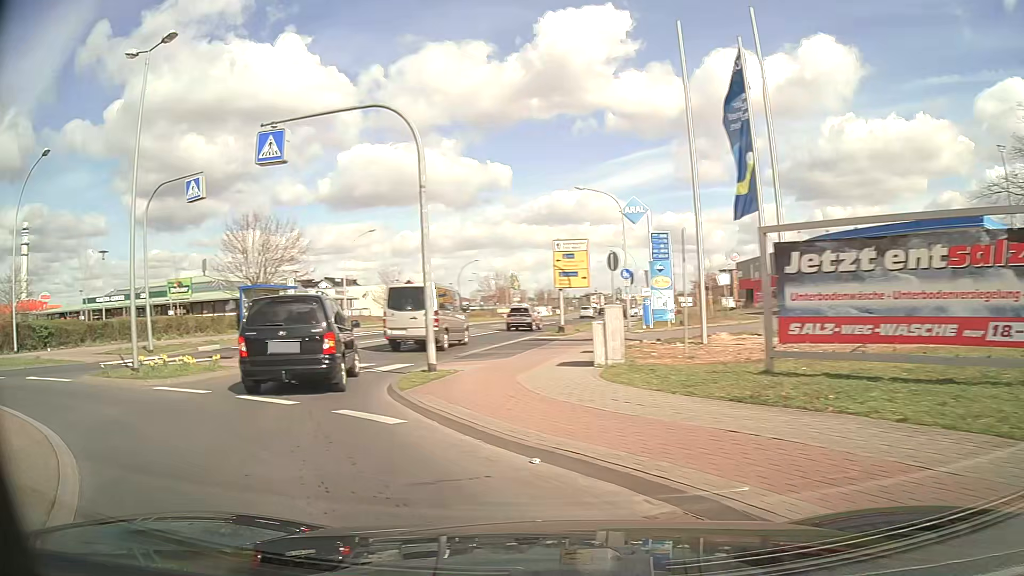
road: tertiary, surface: asphalt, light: Day
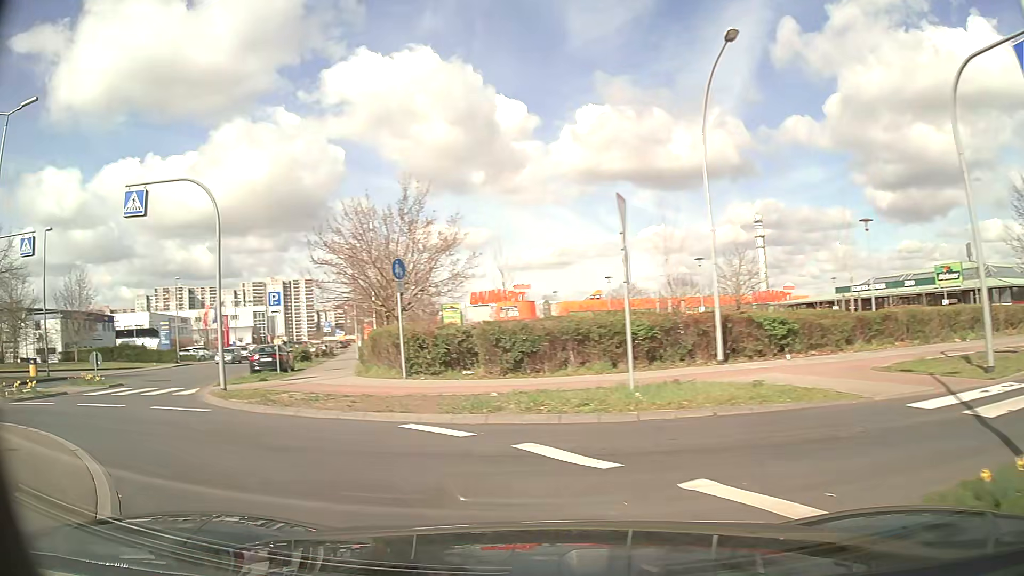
(-6.4, +9.9) m; -64°
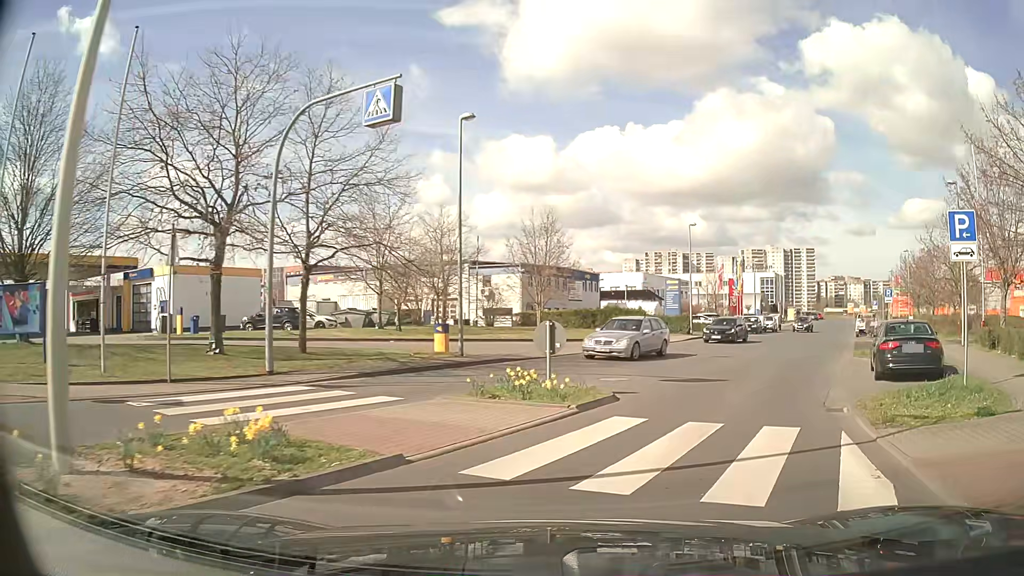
(-8.4, +12.4) m; -44°
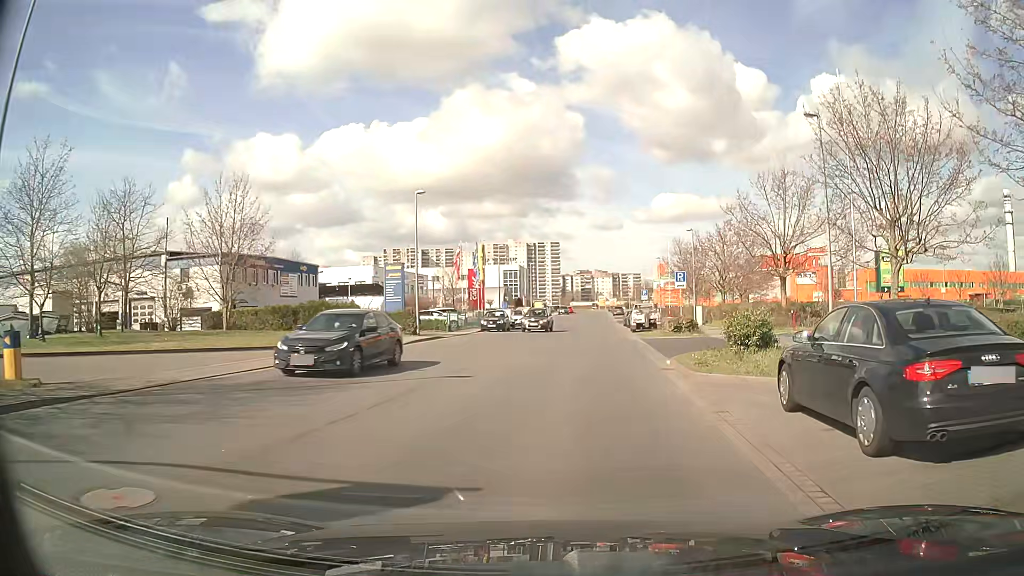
(+2.2, +10.6) m; +21°
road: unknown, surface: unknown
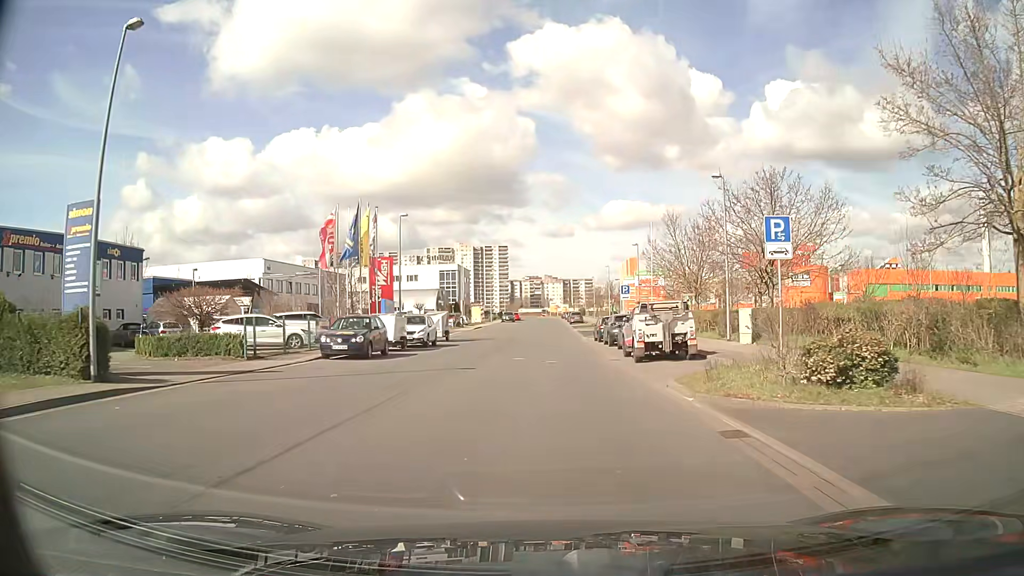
(+1.5, +23.7) m; +4°
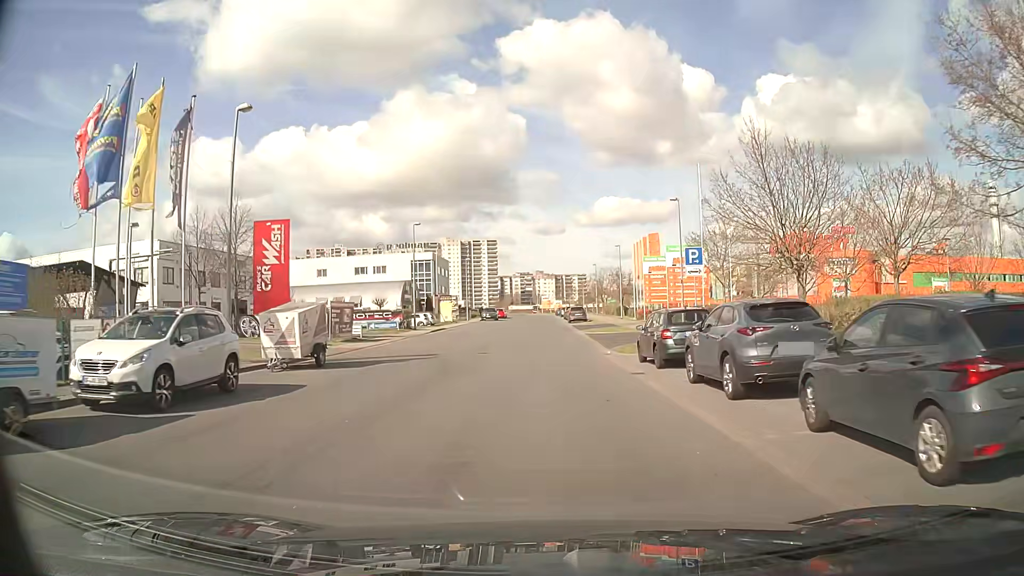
(+0.3, +22.2) m; +1°
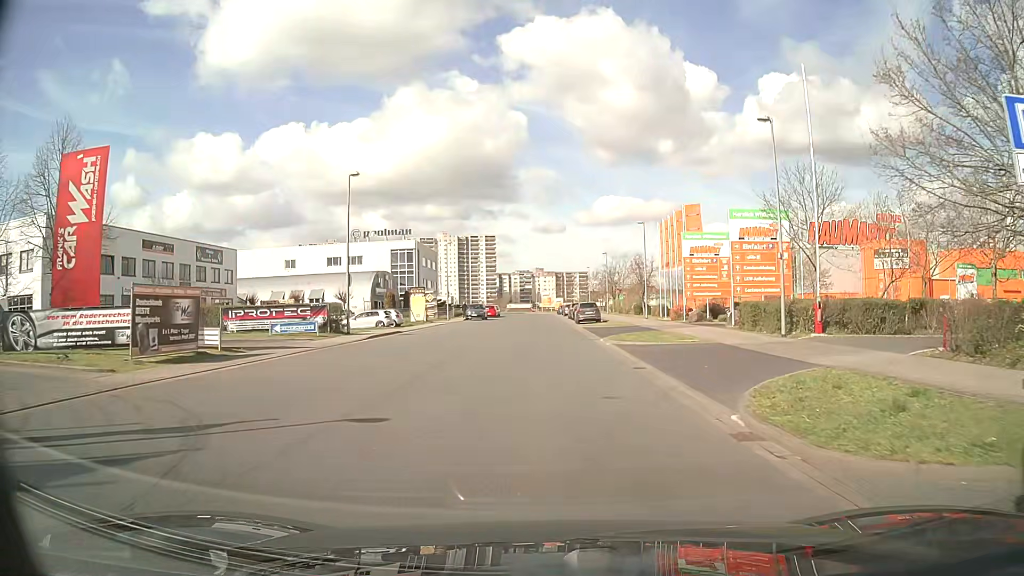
(0.0, +16.5) m; 0°
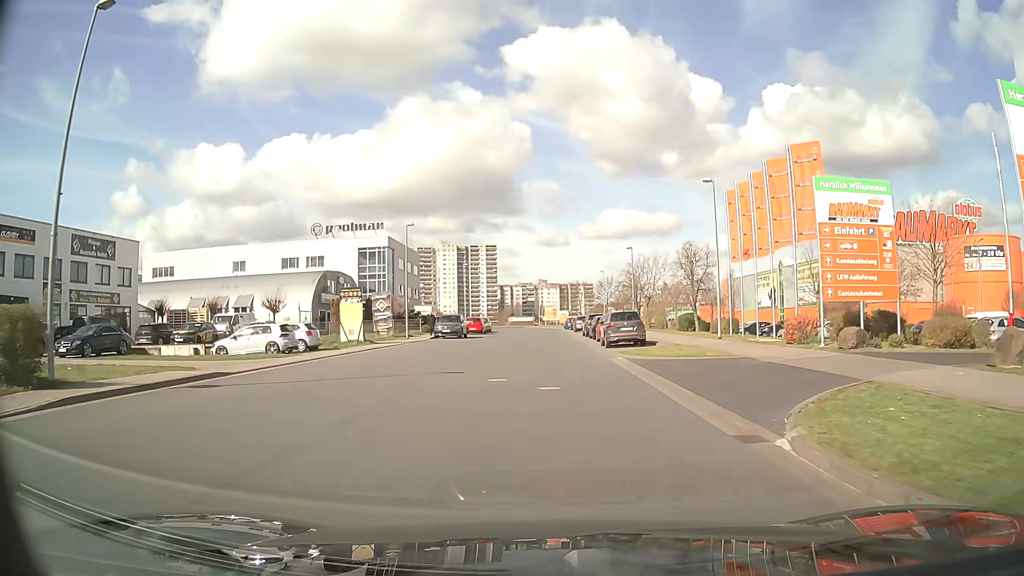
(-0.1, +20.8) m; 0°
